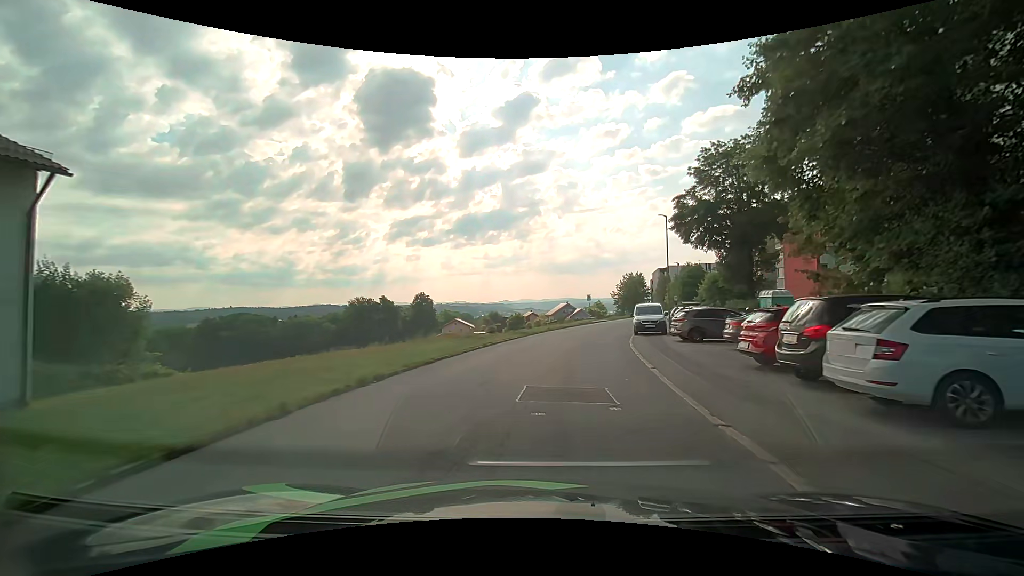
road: unclassified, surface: asphalt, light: Day
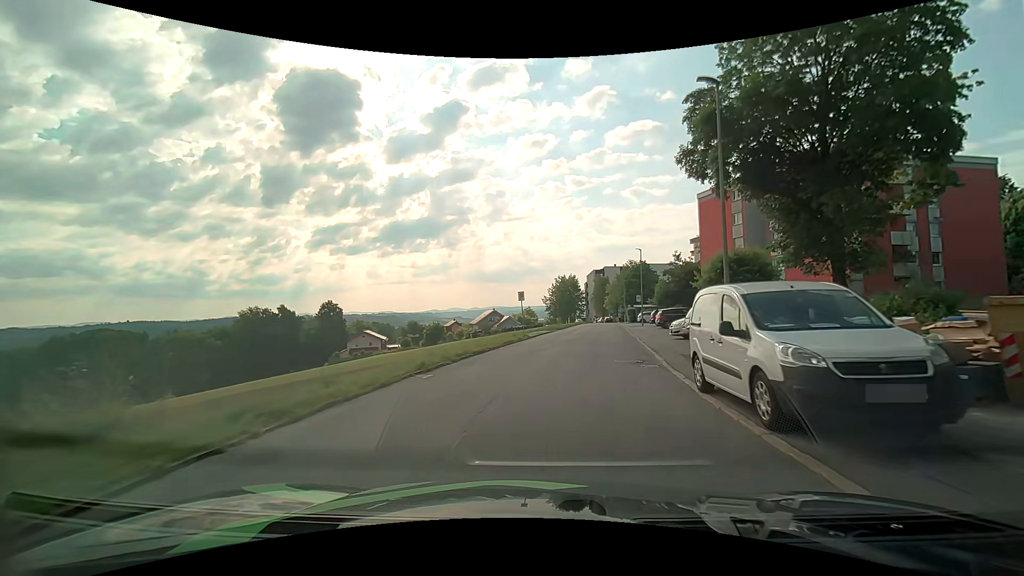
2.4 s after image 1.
(+1.9, +22.6) m; +9°
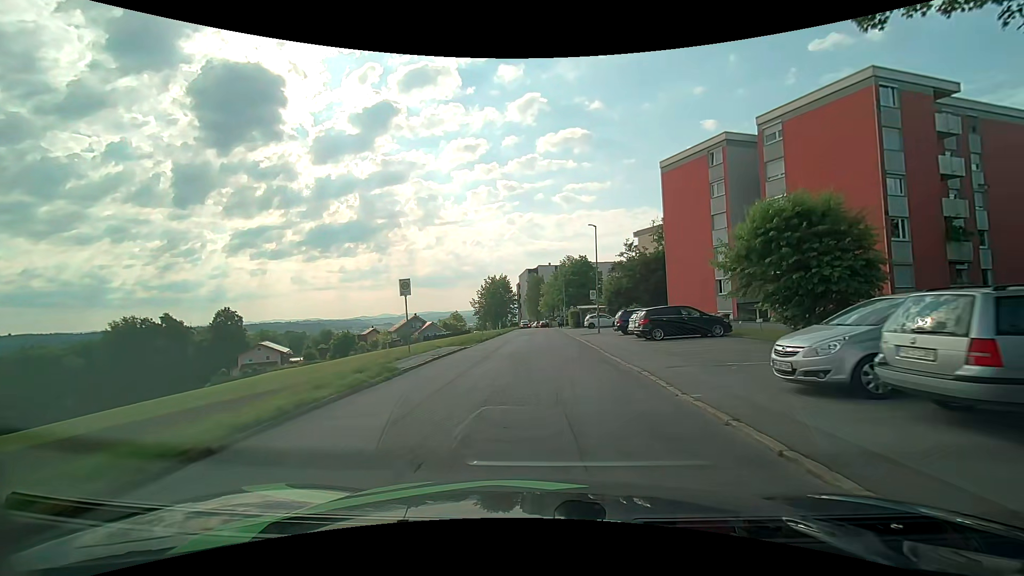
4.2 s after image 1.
(+1.3, +16.7) m; +8°
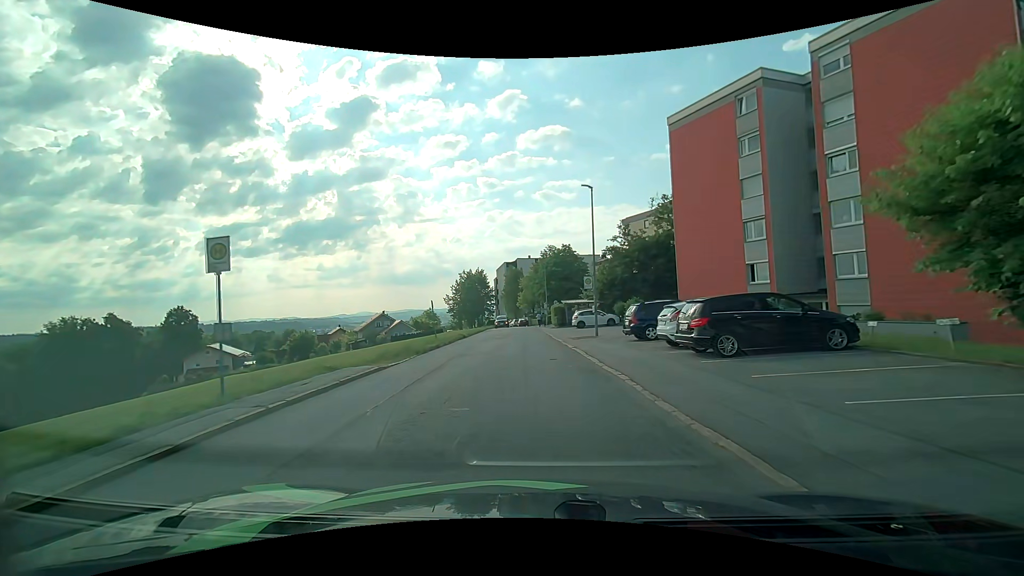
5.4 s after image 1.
(+0.2, +10.8) m; +2°
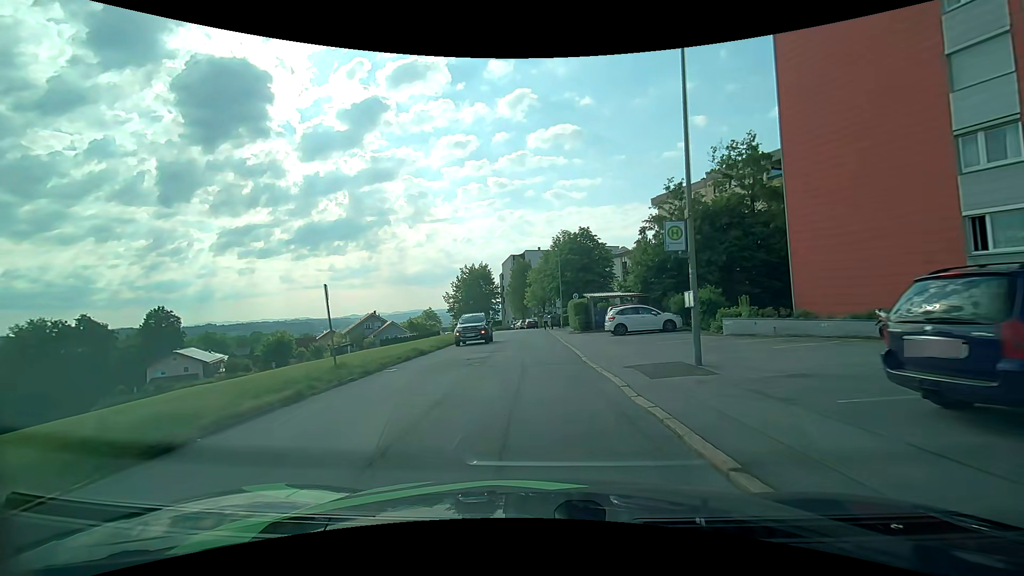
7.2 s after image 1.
(-0.1, +15.6) m; -1°
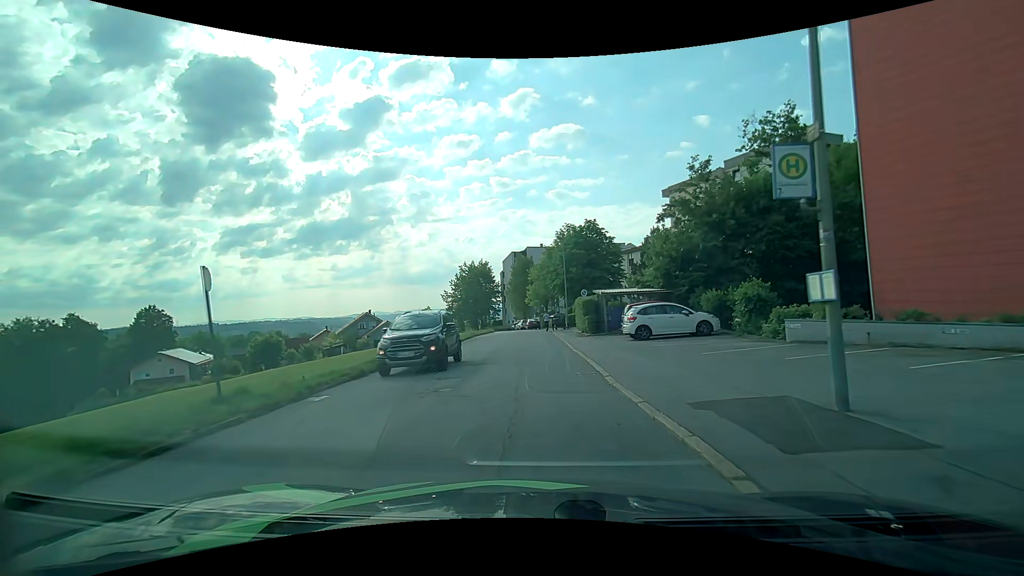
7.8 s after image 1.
(0.0, +5.0) m; 0°
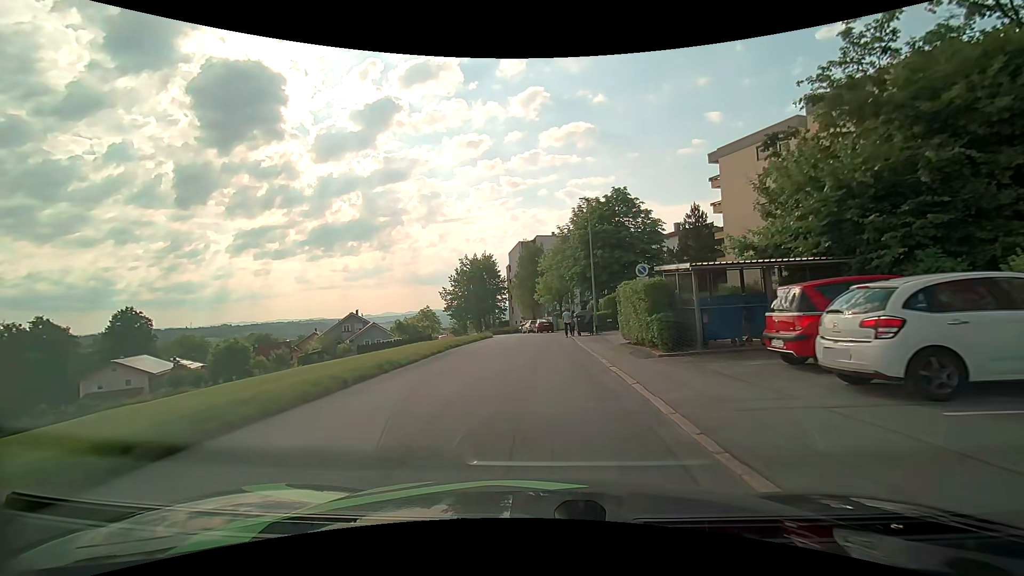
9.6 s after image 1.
(-0.3, +14.7) m; -1°
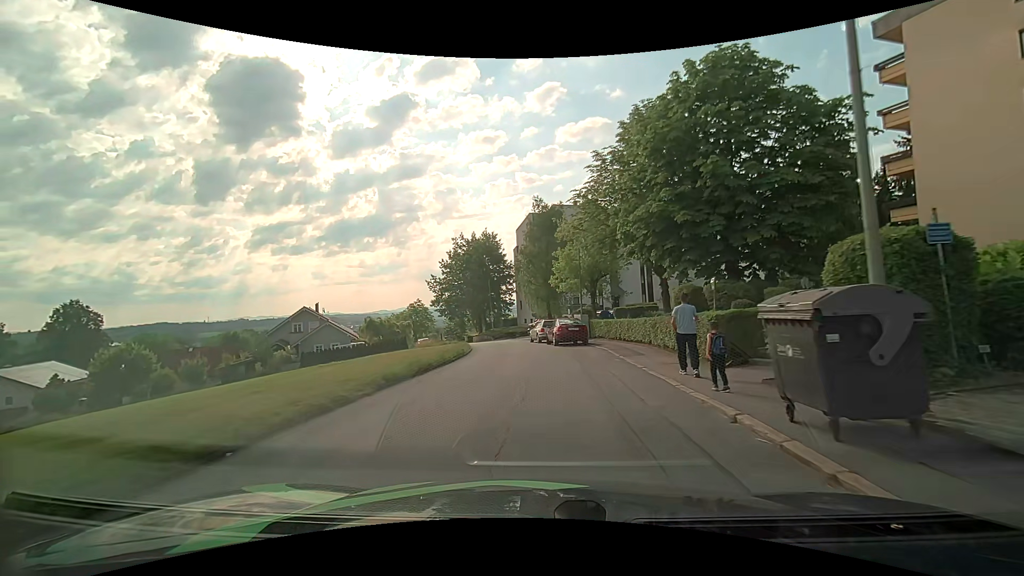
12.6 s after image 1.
(-0.3, +24.0) m; -2°
